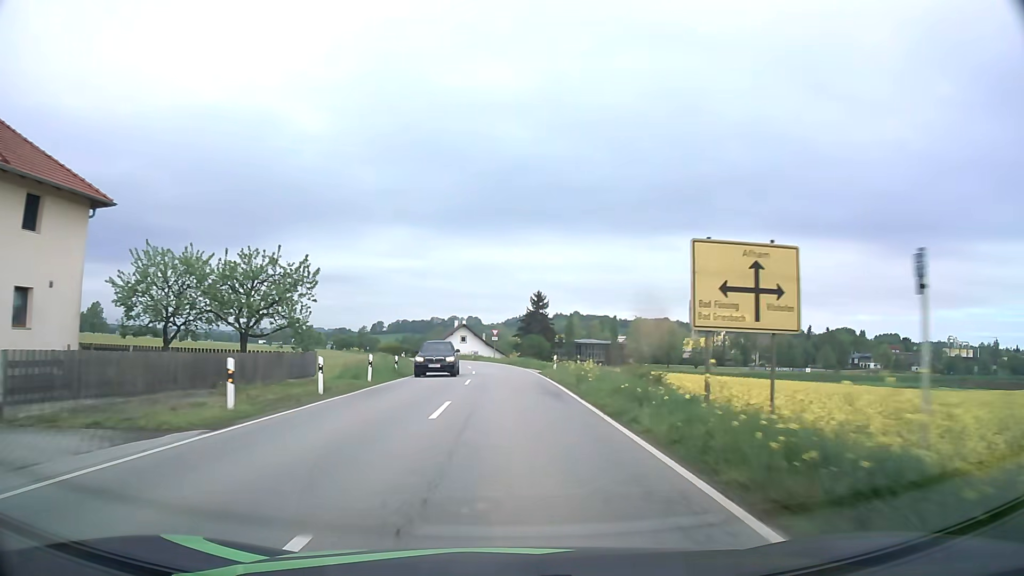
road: secondary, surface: asphalt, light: Day
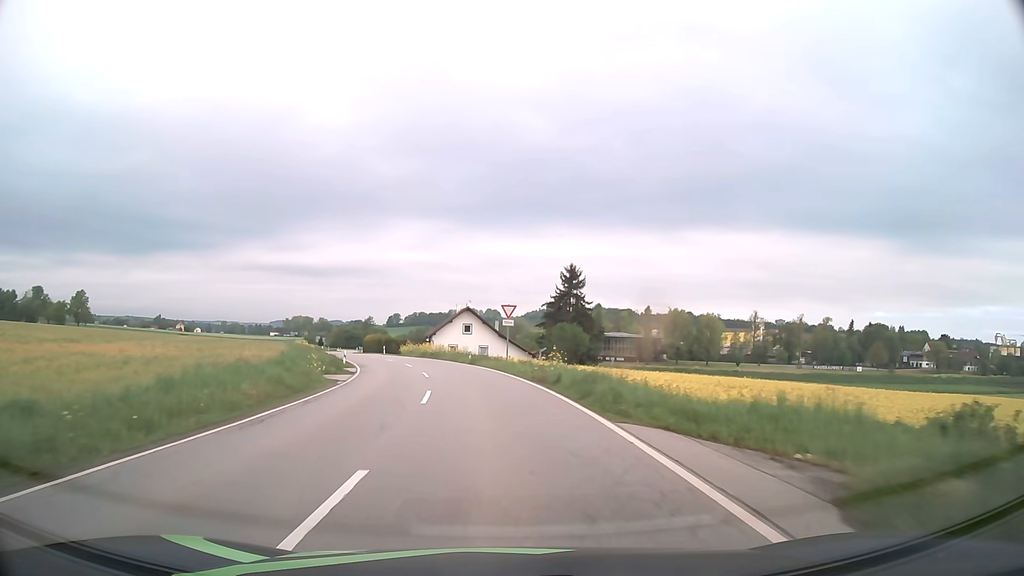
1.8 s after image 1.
(-0.1, +33.1) m; -1°
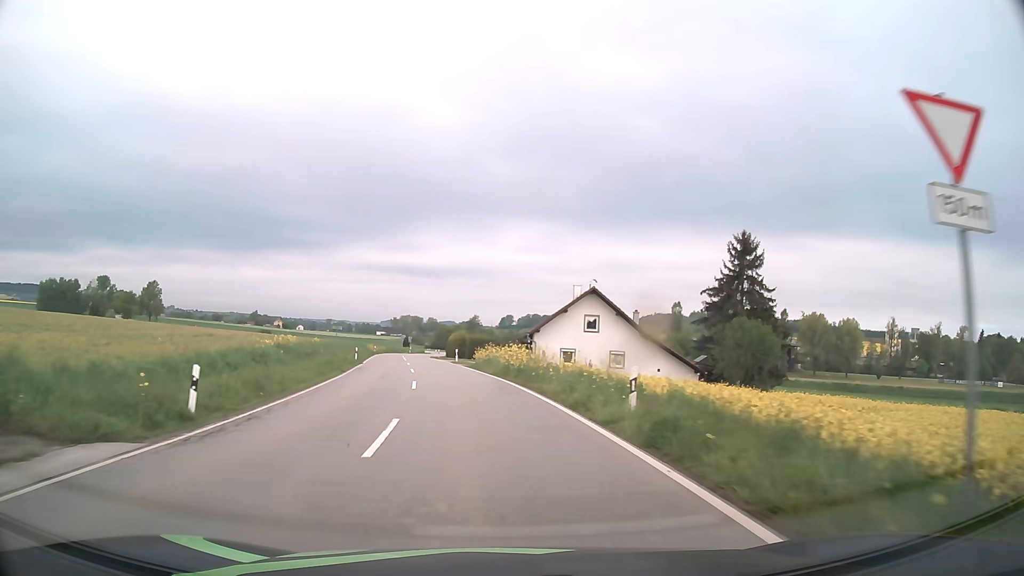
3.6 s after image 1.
(-2.3, +31.2) m; -10°
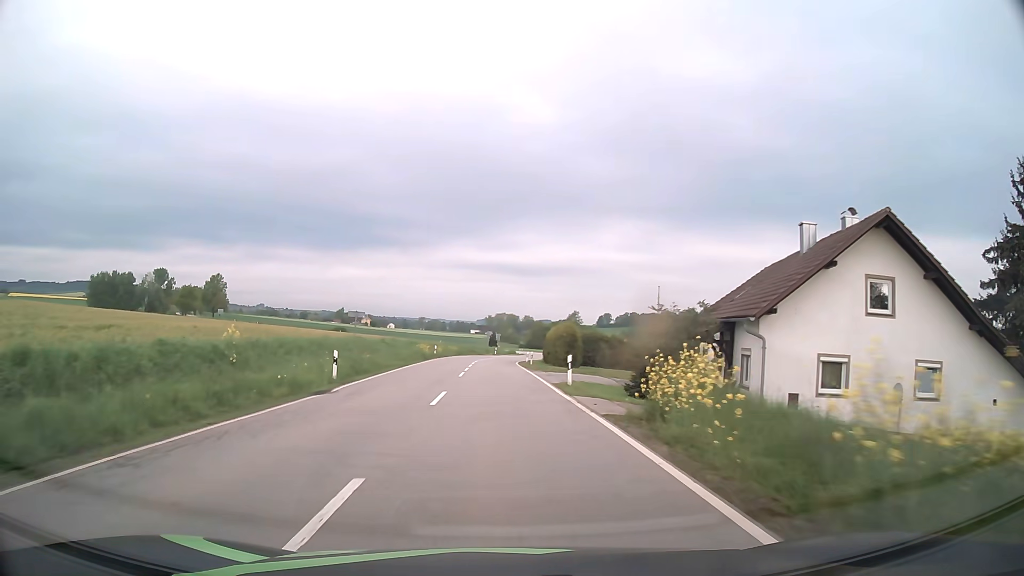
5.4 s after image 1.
(-2.4, +29.3) m; -8°
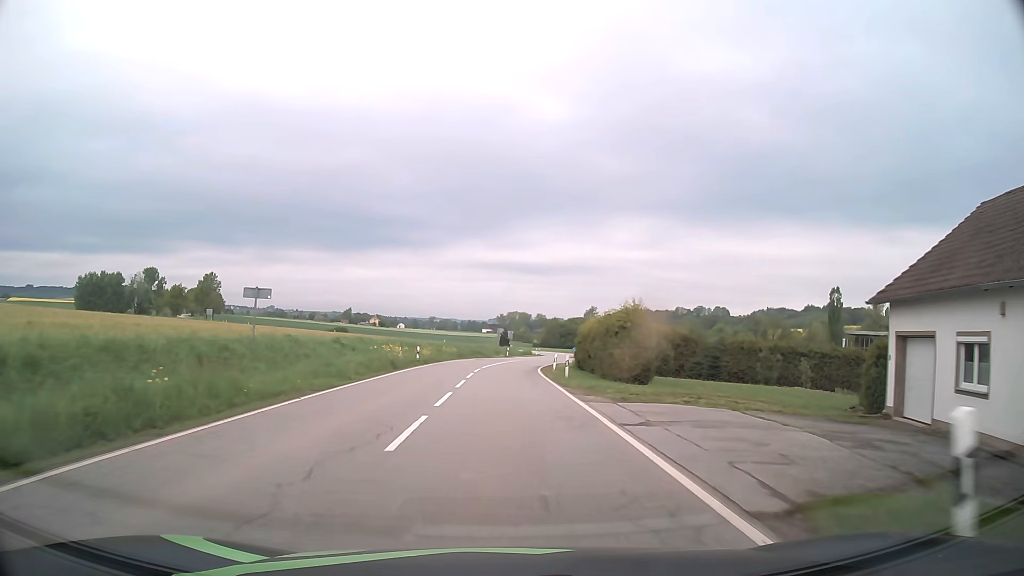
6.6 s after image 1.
(-0.2, +18.7) m; -1°
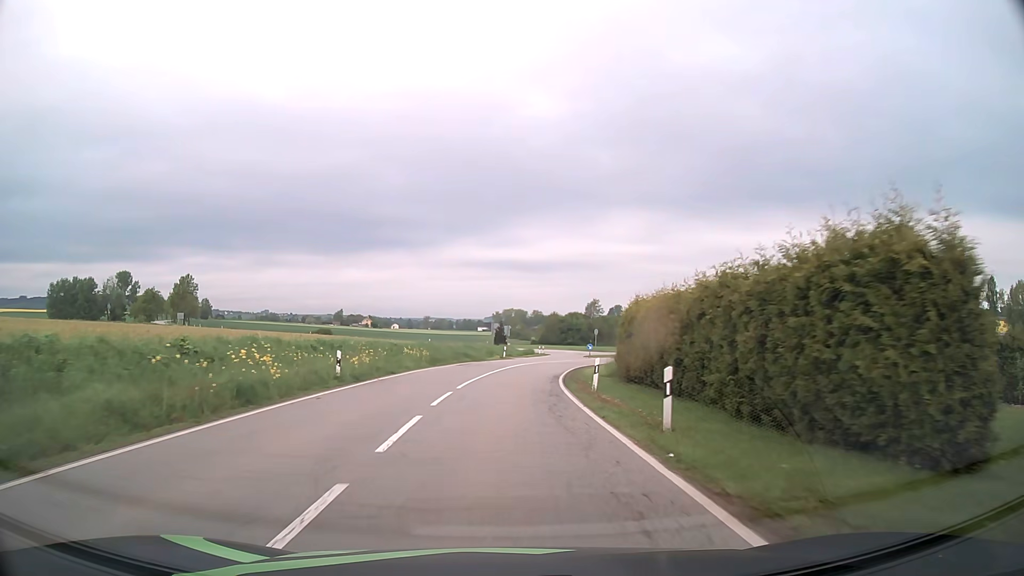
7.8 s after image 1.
(0.0, +18.1) m; 0°
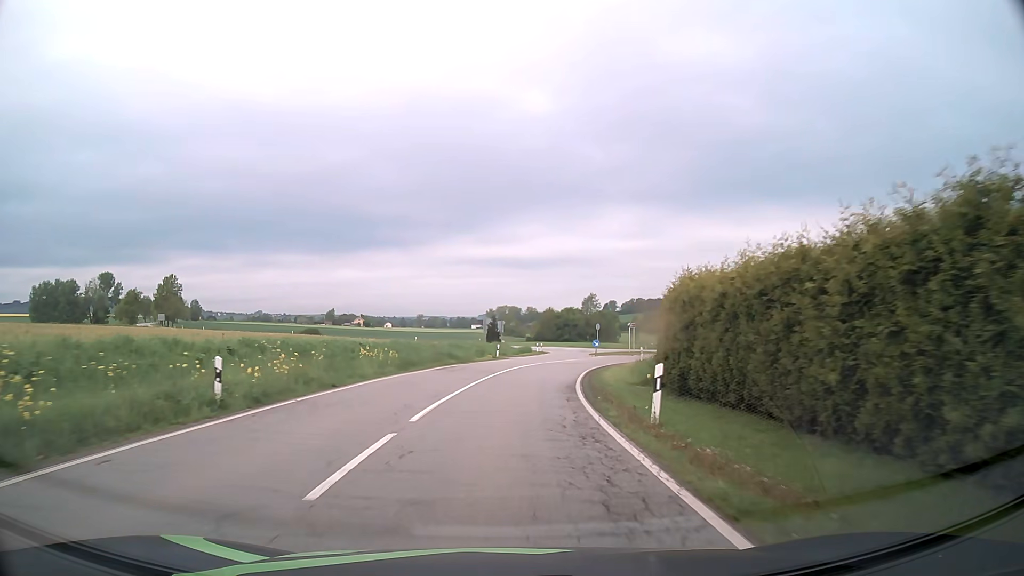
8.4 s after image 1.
(0.0, +8.6) m; 0°
